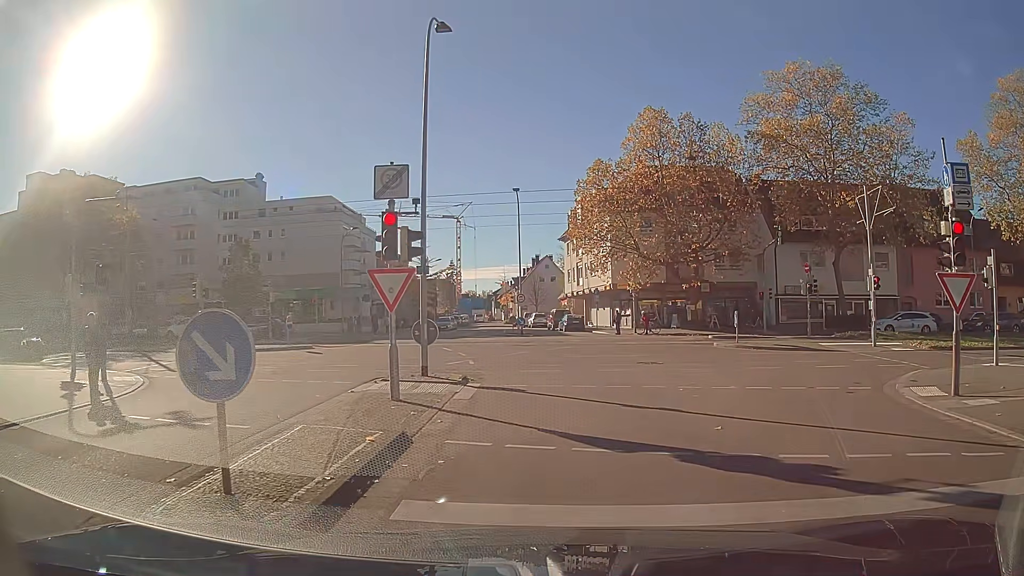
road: residential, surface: asphalt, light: Day
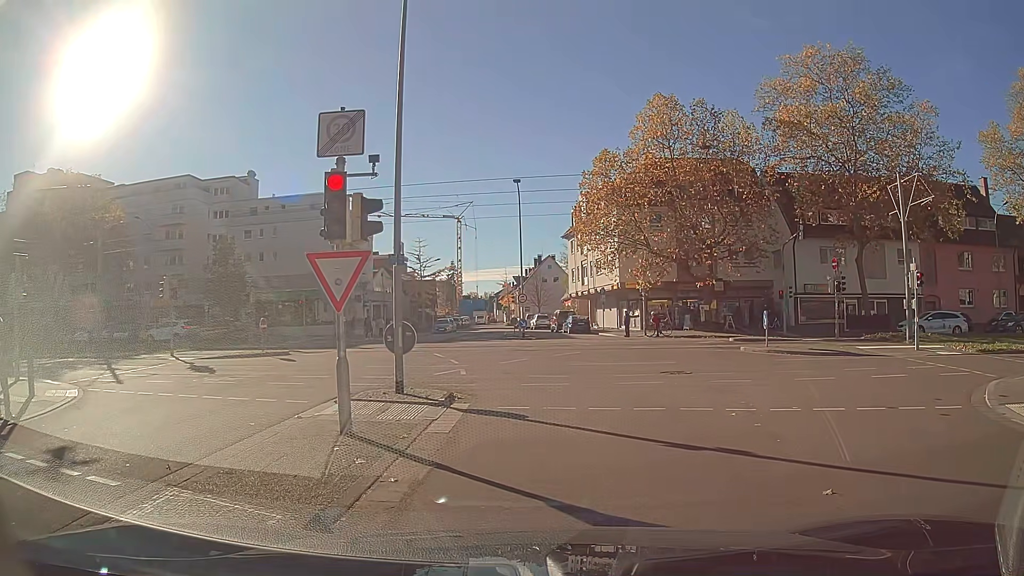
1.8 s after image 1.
(0.0, +3.0) m; +1°
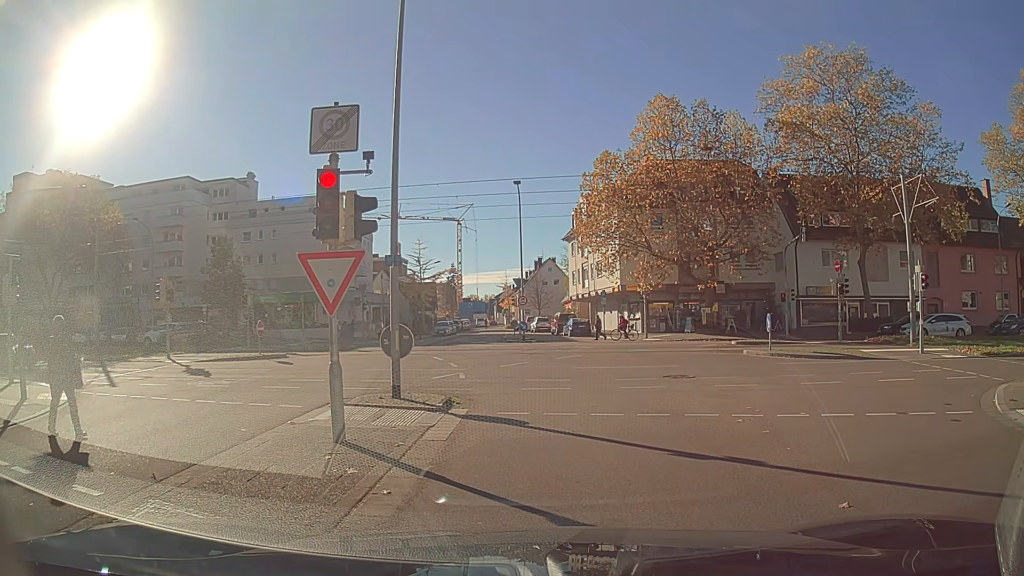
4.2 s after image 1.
(0.0, +0.4) m; 0°
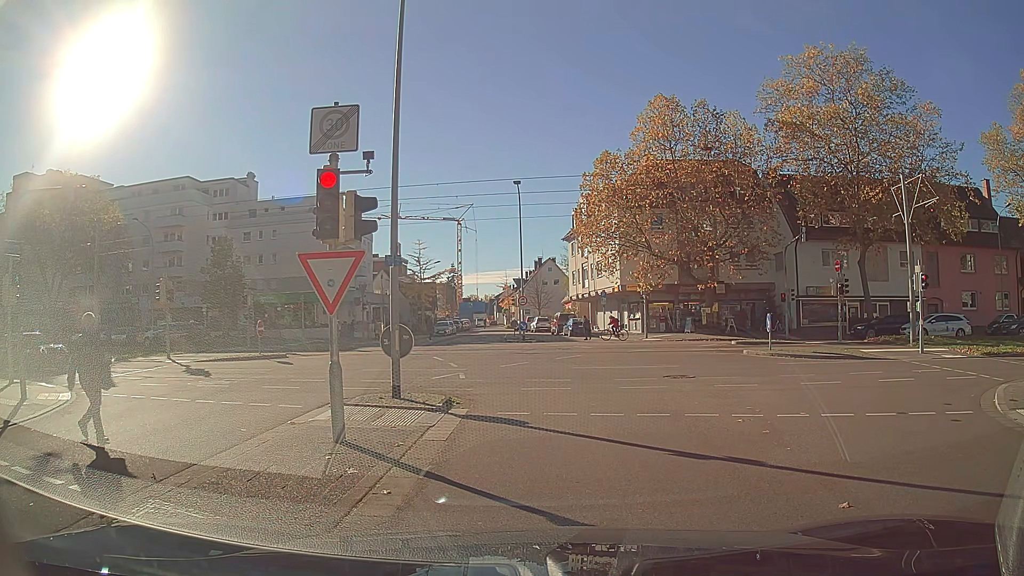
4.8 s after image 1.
(0.0, 0.0) m; 0°
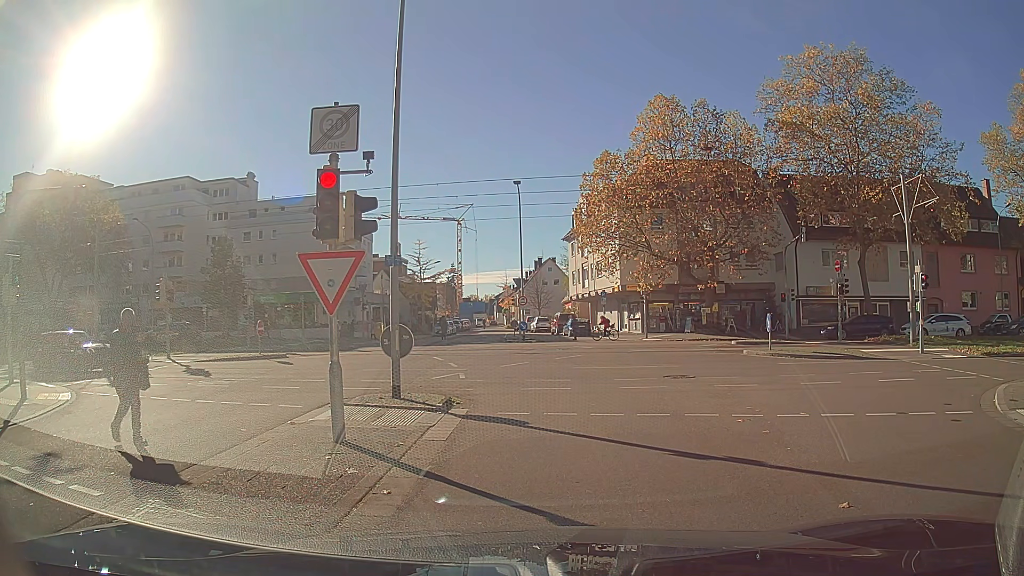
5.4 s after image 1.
(0.0, 0.0) m; 0°
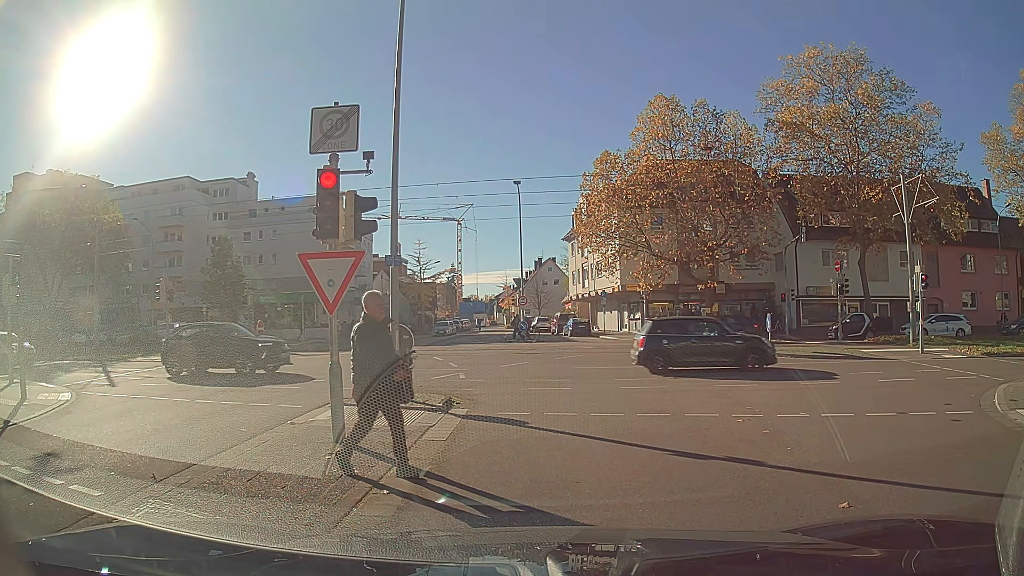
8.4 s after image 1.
(0.0, 0.0) m; 0°
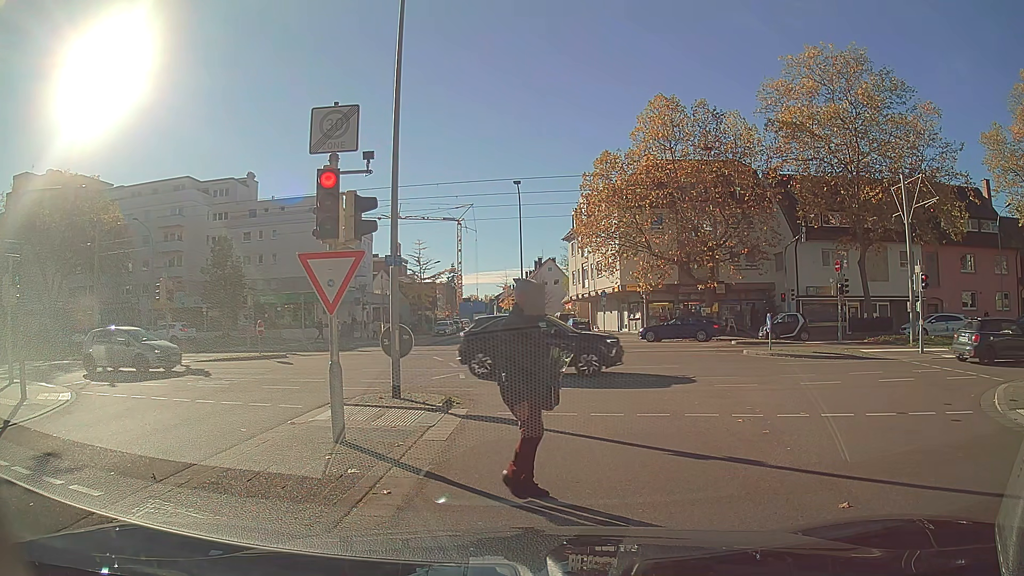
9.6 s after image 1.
(0.0, 0.0) m; 0°
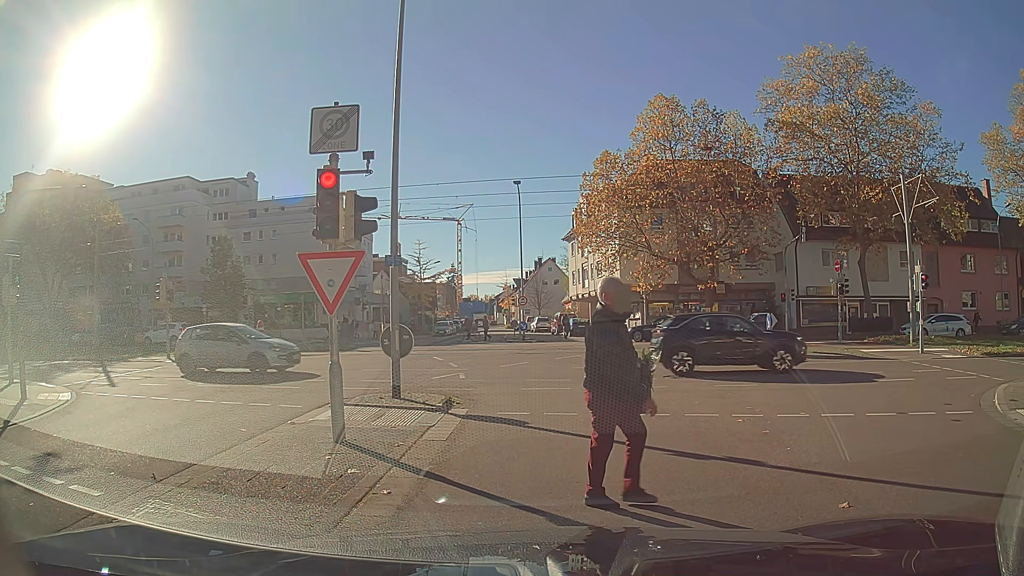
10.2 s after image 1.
(0.0, 0.0) m; 0°
(0, +10) (-1, +20) (-4, +29) (-11, +36) (-21, +38) (-31, +38) (-41, +39) (-51, +39) (-61, +40) (-71, +41) m
